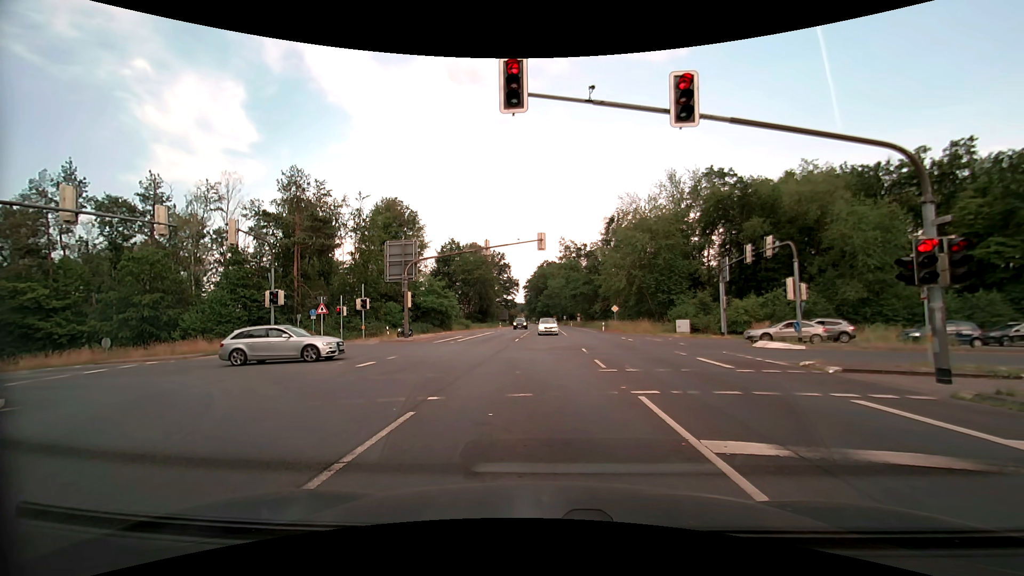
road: primary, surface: asphalt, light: Day
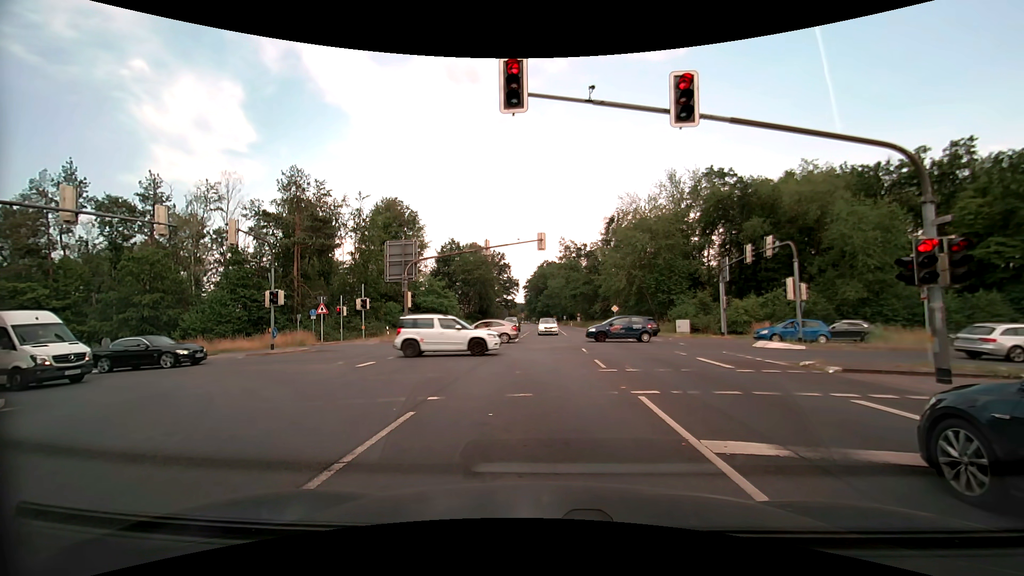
(0.0, 0.0) m; 0°
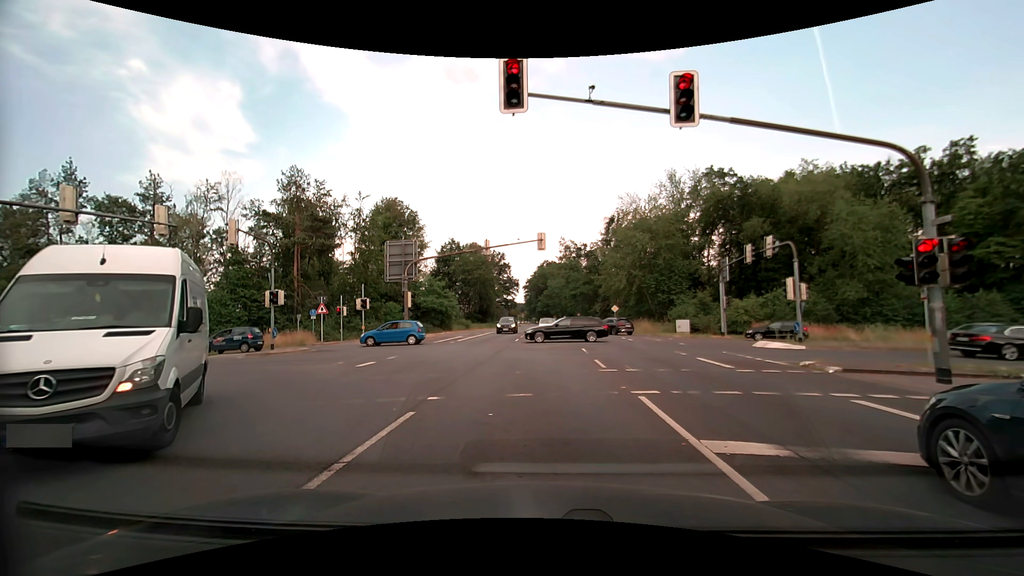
(0.0, 0.0) m; 0°
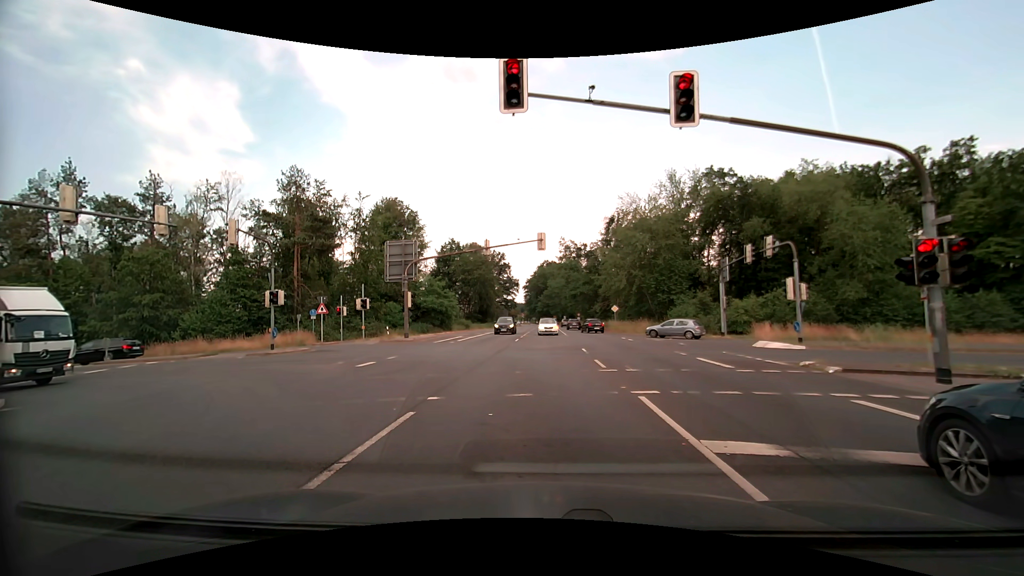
(0.0, 0.0) m; 0°
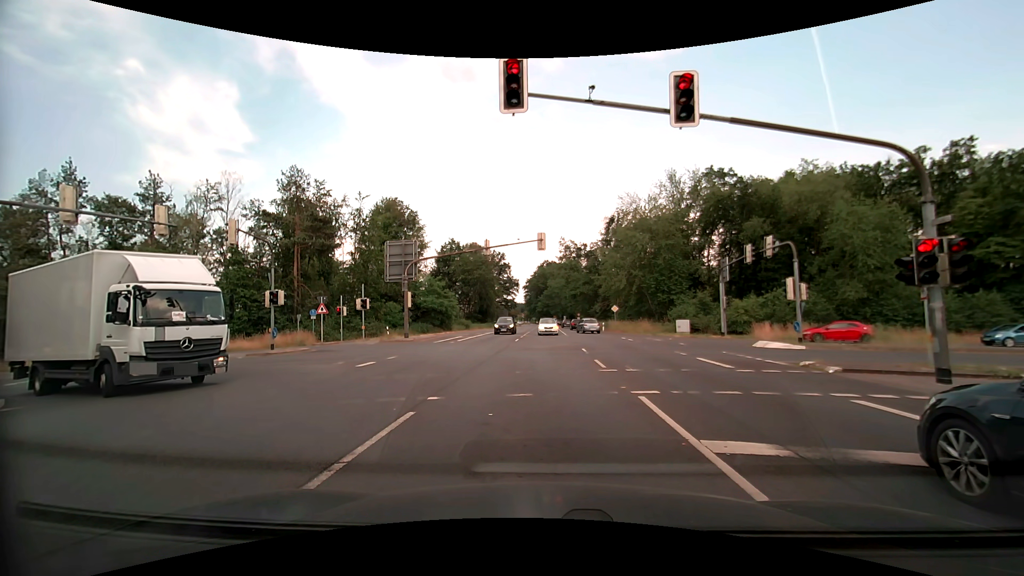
(0.0, 0.0) m; 0°
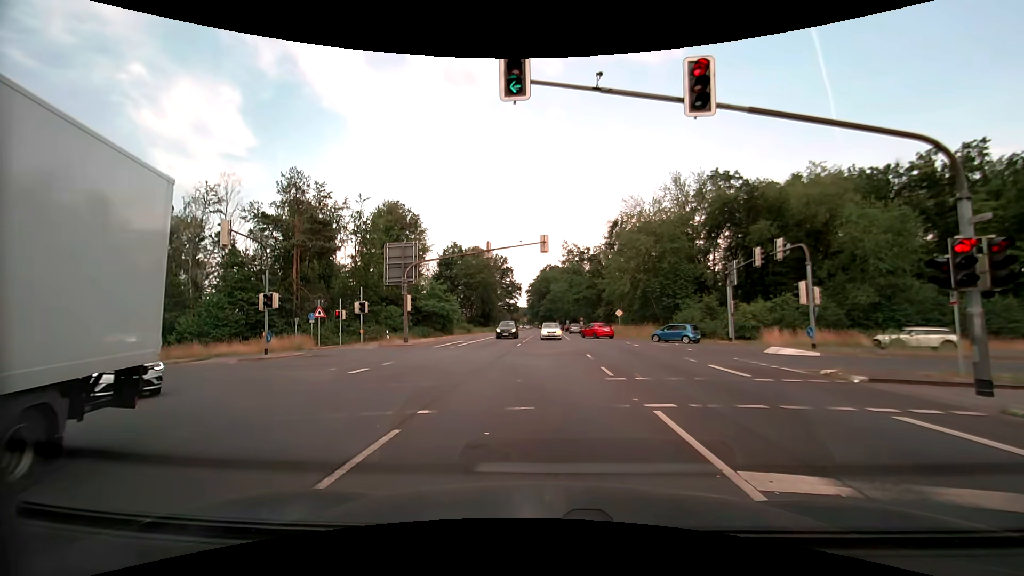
(0.0, +1.0) m; 0°
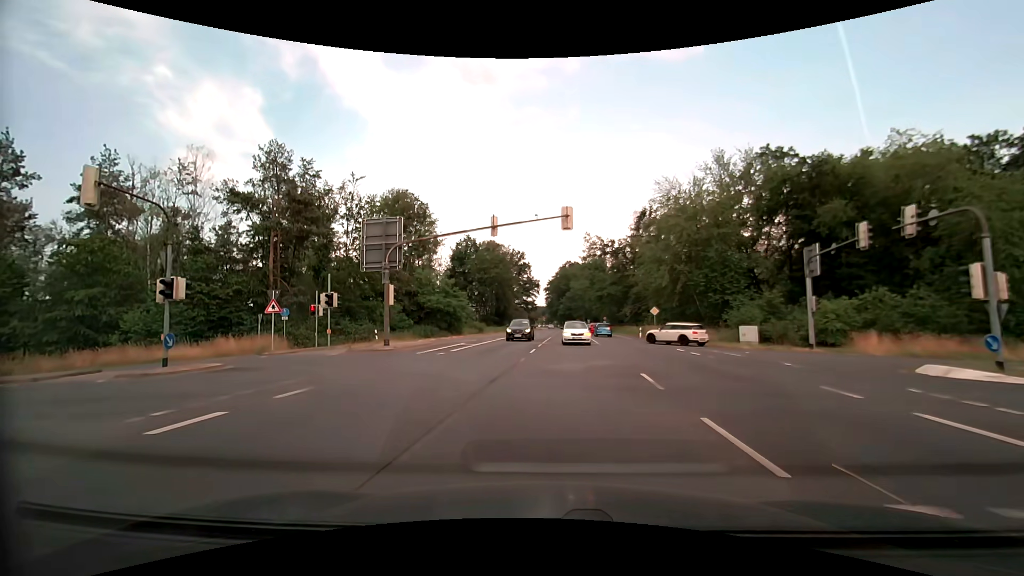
(-0.3, +9.0) m; -3°
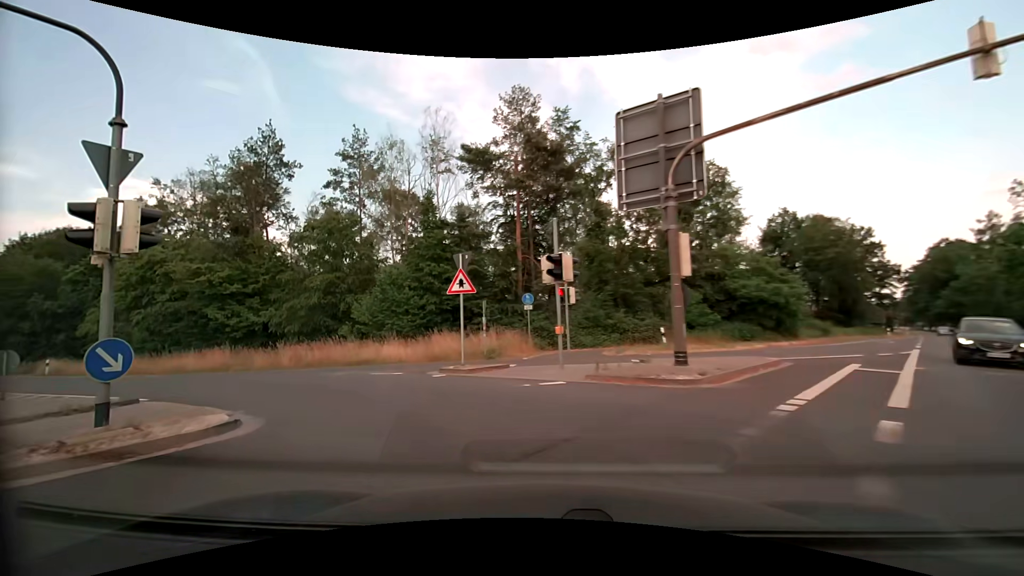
(-3.8, +15.2) m; -33°
(-2, +10) (-9, +17) (-18, +22) (-26, +27) (-35, +32) (-44, +37) (-52, +42) (-61, +48) (-69, +53) (-77, +58) m
